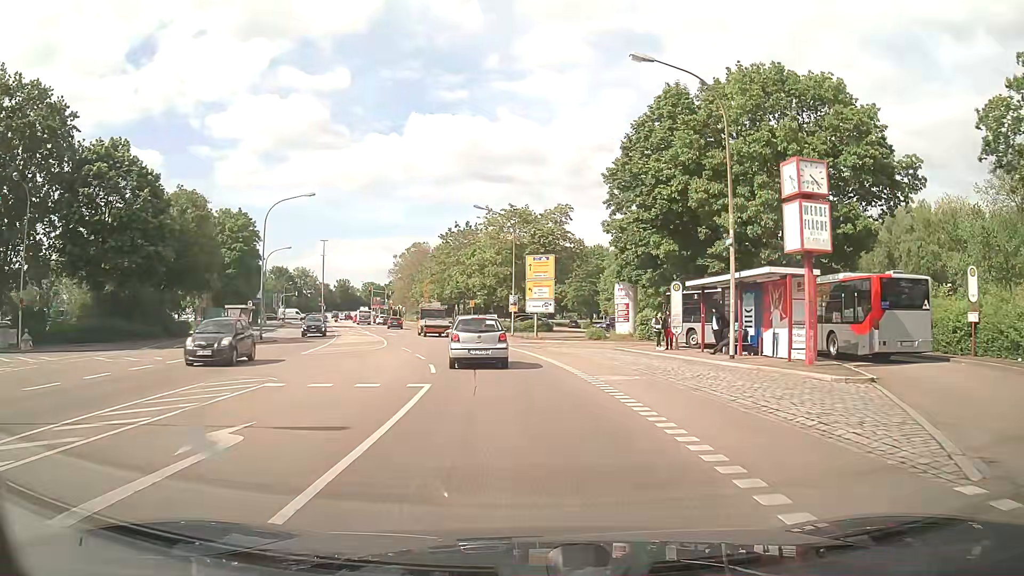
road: unclassified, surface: asphalt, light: Day
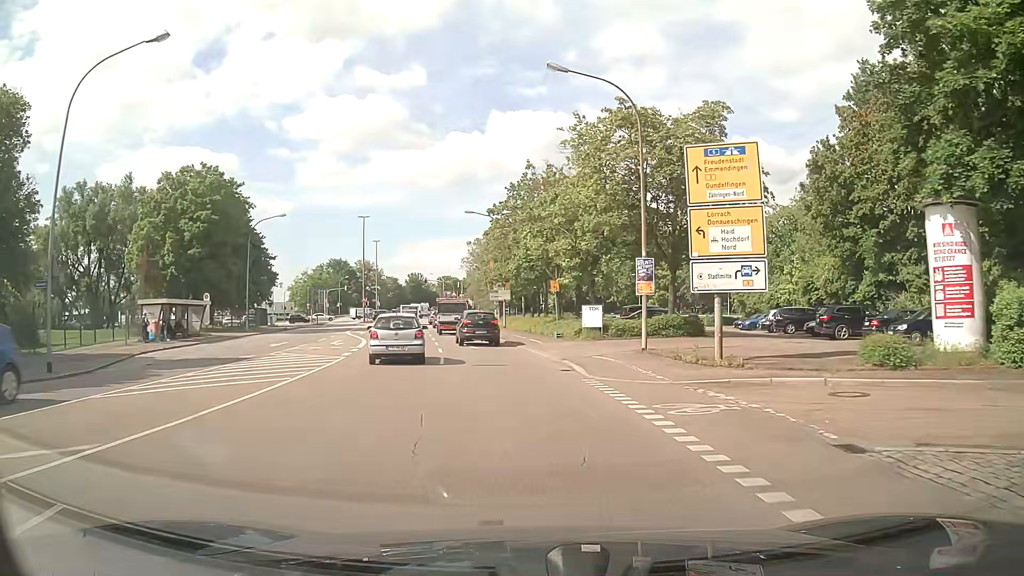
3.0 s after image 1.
(-1.9, +28.7) m; -8°
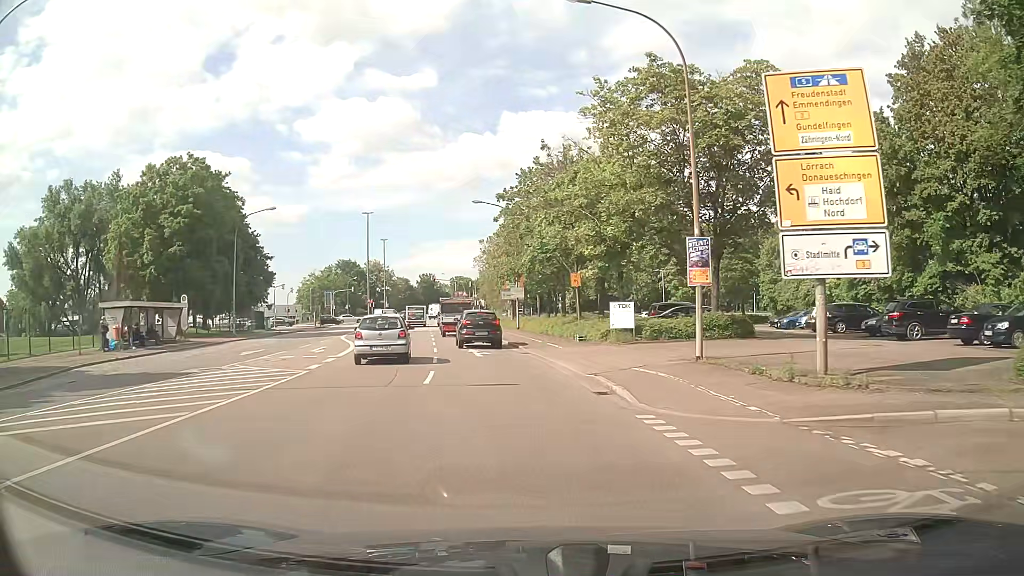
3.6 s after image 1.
(0.0, +5.5) m; -1°
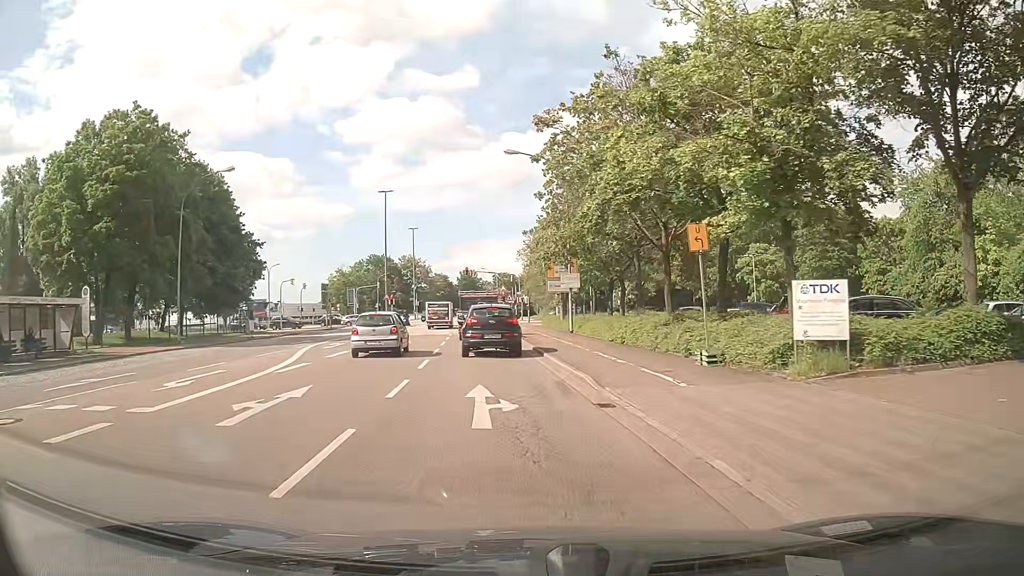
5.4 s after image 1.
(-0.6, +15.1) m; -5°
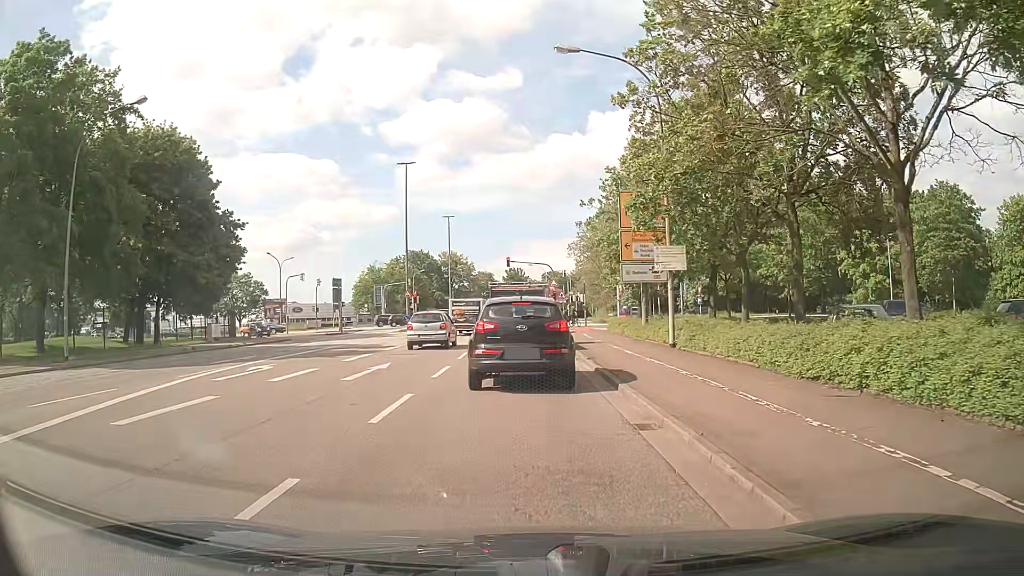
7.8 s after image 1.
(-0.5, +14.2) m; -2°
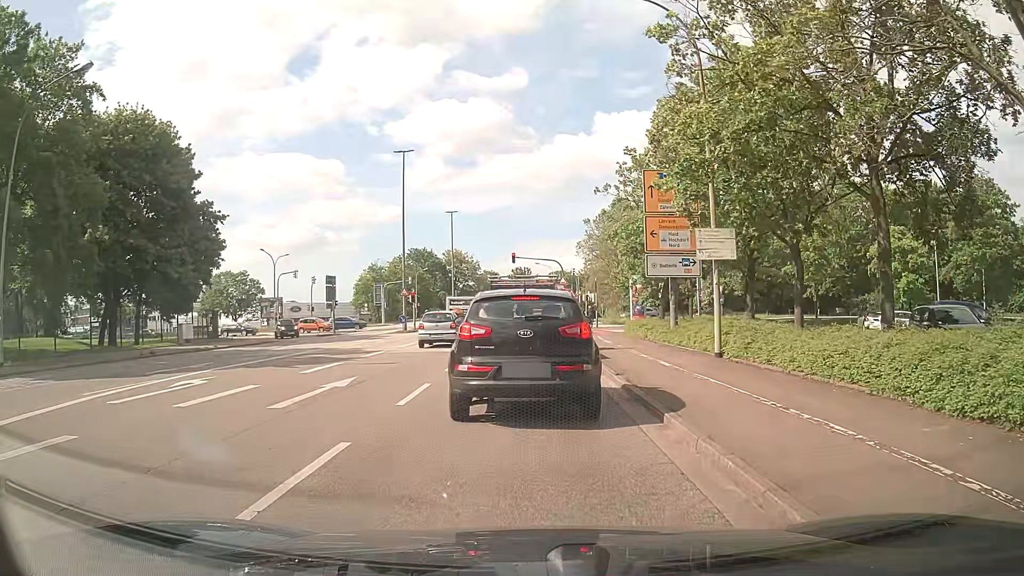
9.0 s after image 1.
(-0.1, +4.3) m; -1°
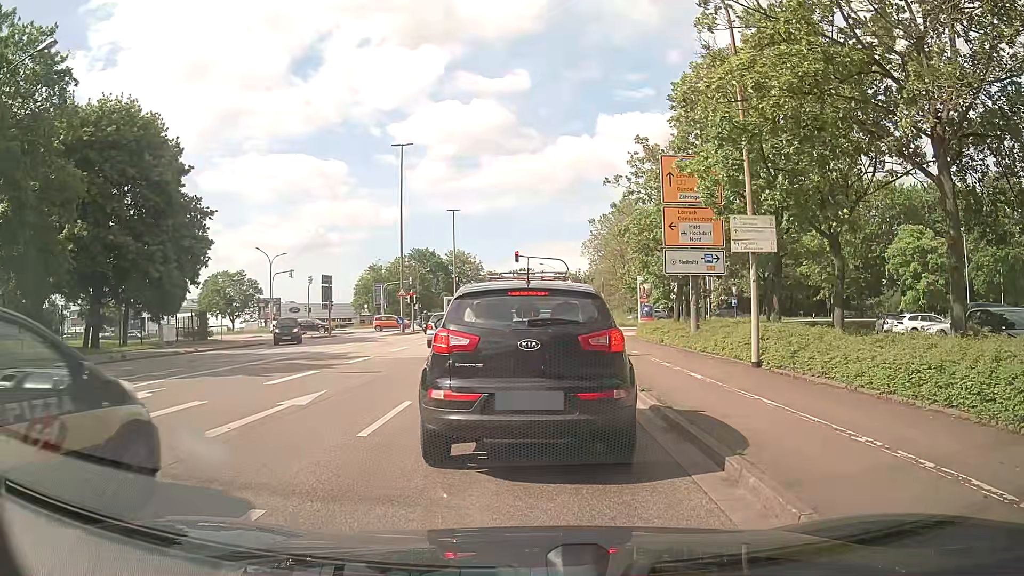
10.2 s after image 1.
(0.0, +2.4) m; -1°
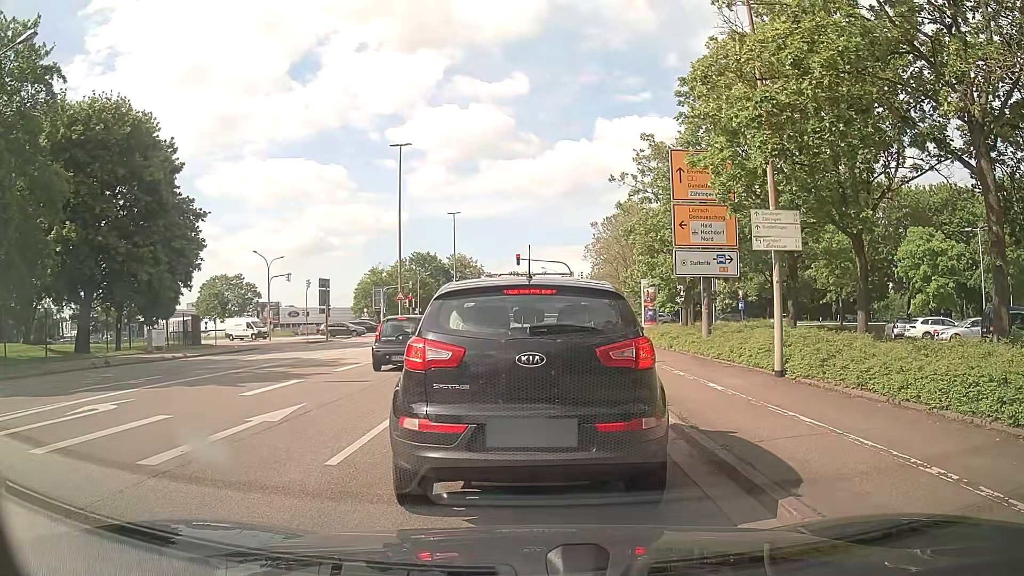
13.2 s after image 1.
(0.0, +1.3) m; 0°
